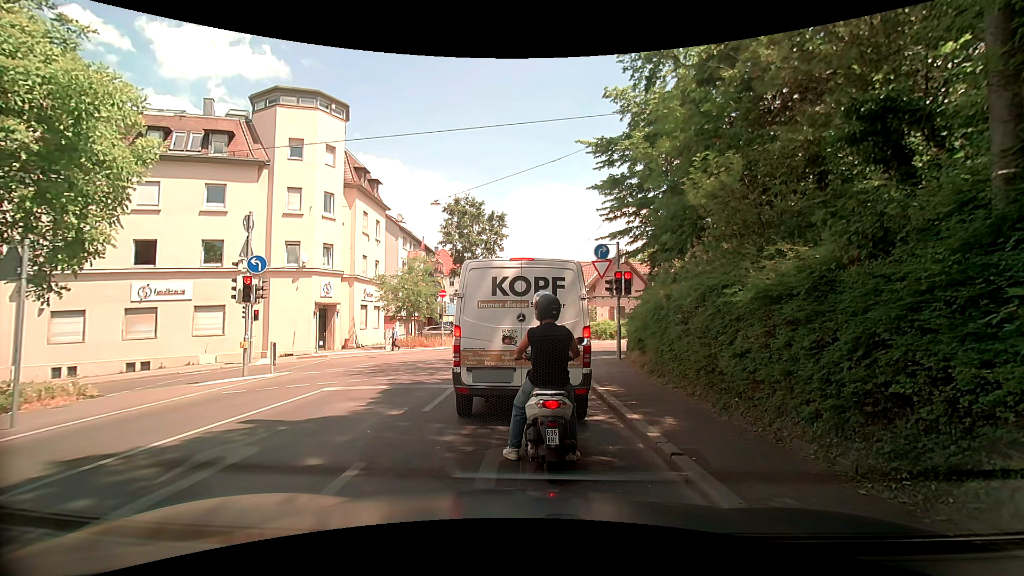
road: unclassified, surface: asphalt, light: Day
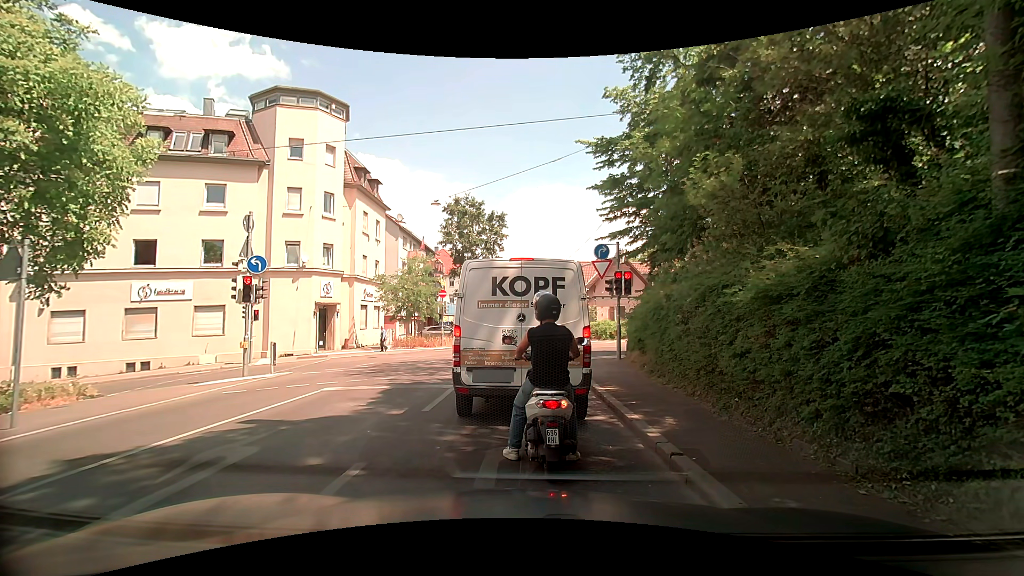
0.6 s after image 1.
(0.0, 0.0) m; 0°
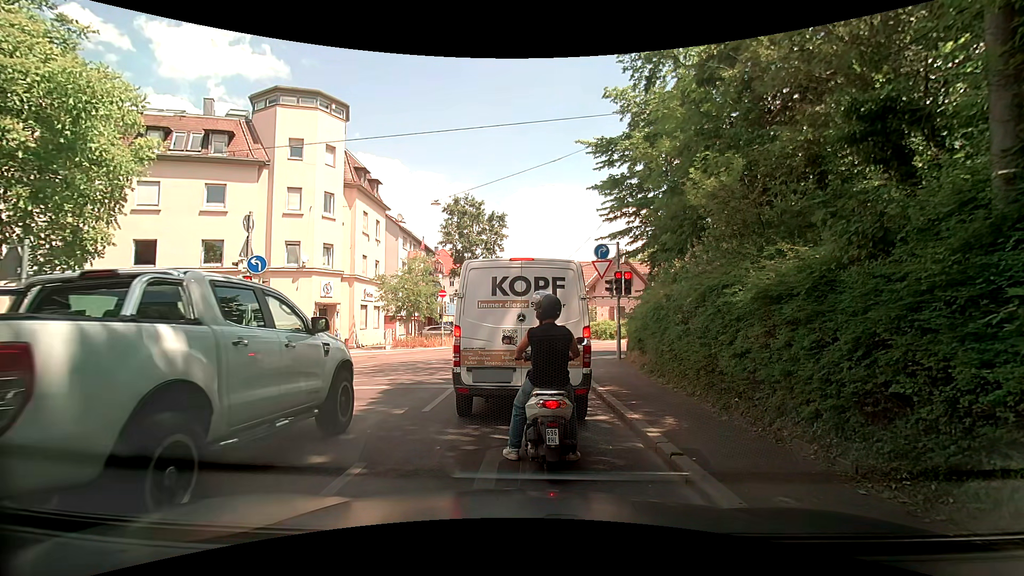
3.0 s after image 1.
(0.0, 0.0) m; 0°
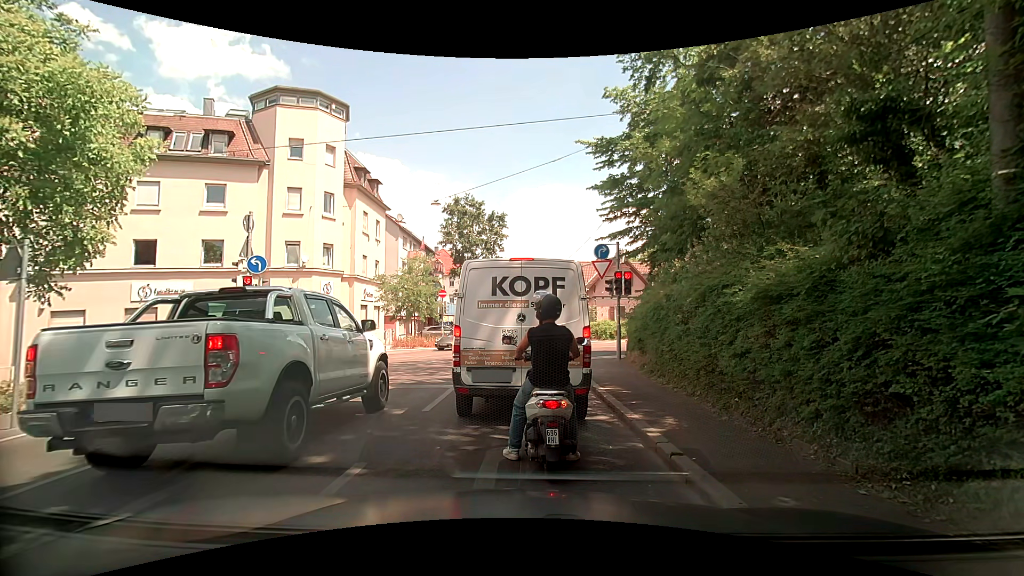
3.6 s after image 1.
(0.0, 0.0) m; 0°
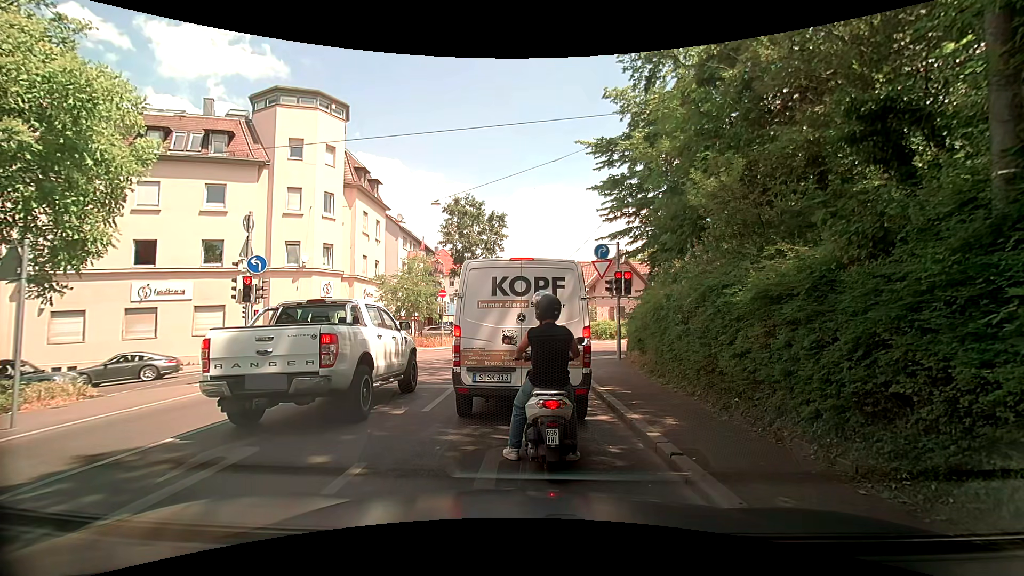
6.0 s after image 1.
(0.0, 0.0) m; 0°
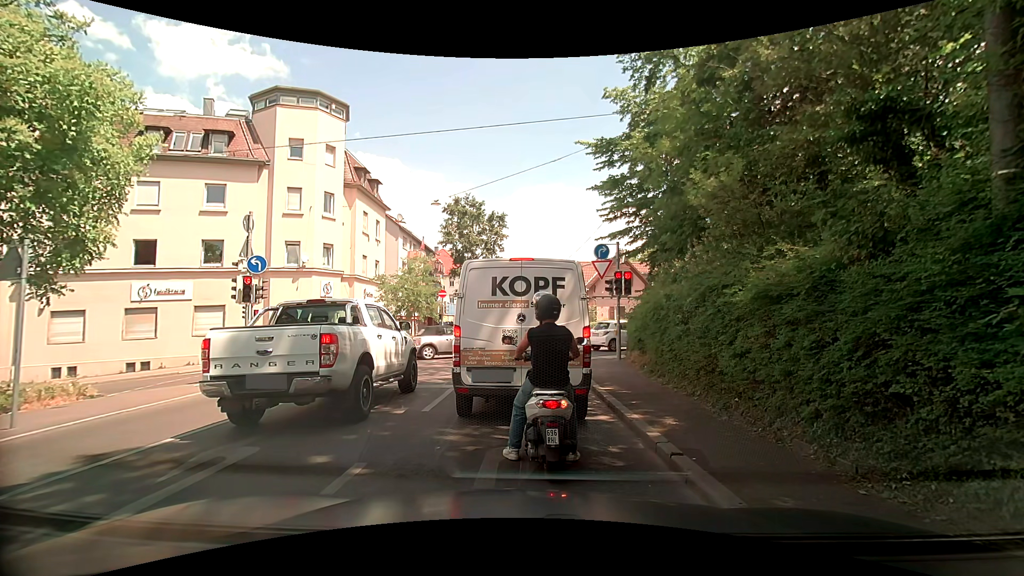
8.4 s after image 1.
(0.0, 0.0) m; 0°
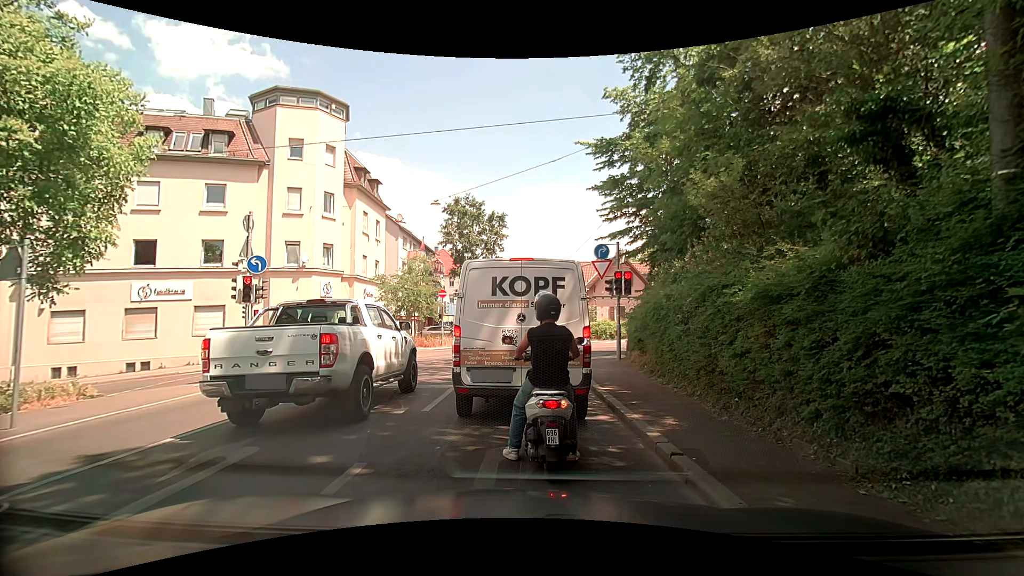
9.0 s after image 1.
(0.0, 0.0) m; 0°
